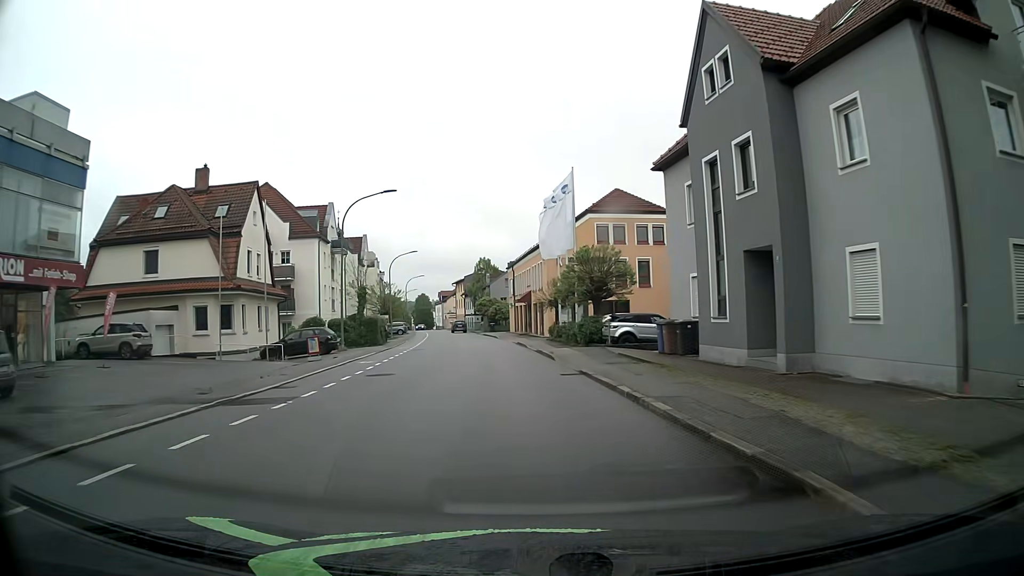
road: tertiary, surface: asphalt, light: Day
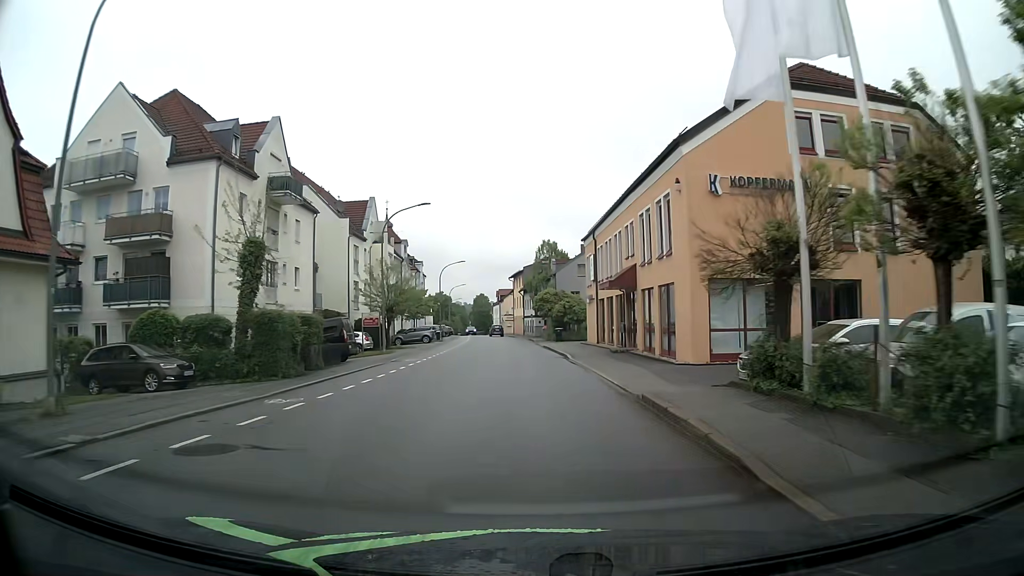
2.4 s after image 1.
(-1.1, +28.8) m; -5°
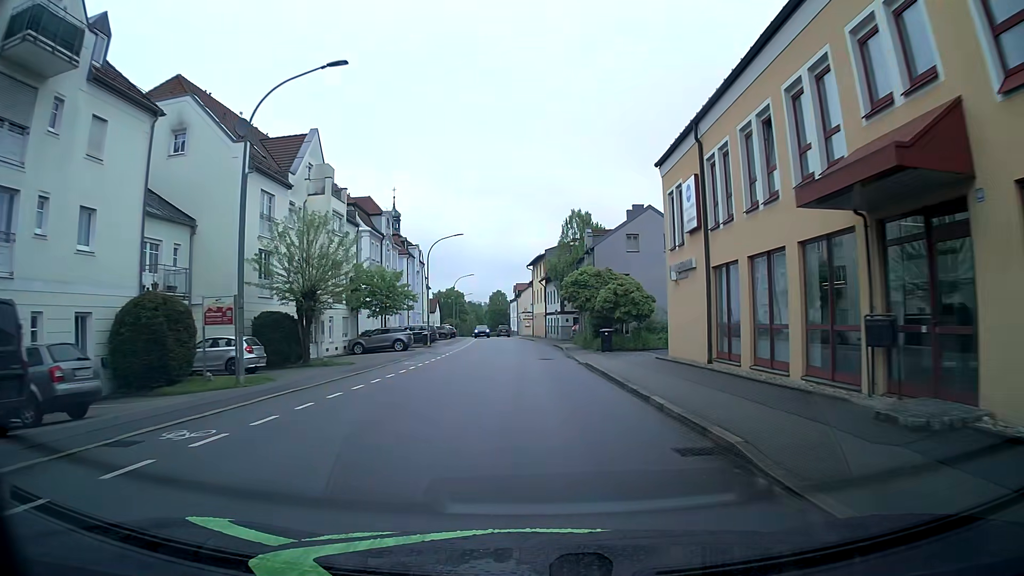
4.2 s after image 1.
(-0.4, +22.2) m; -3°
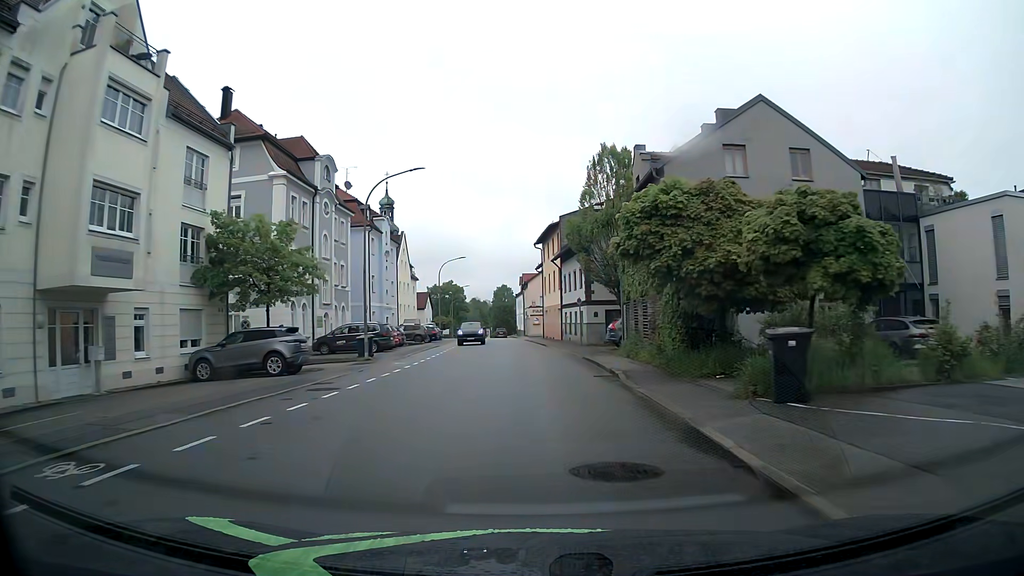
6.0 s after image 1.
(+0.1, +22.5) m; 0°
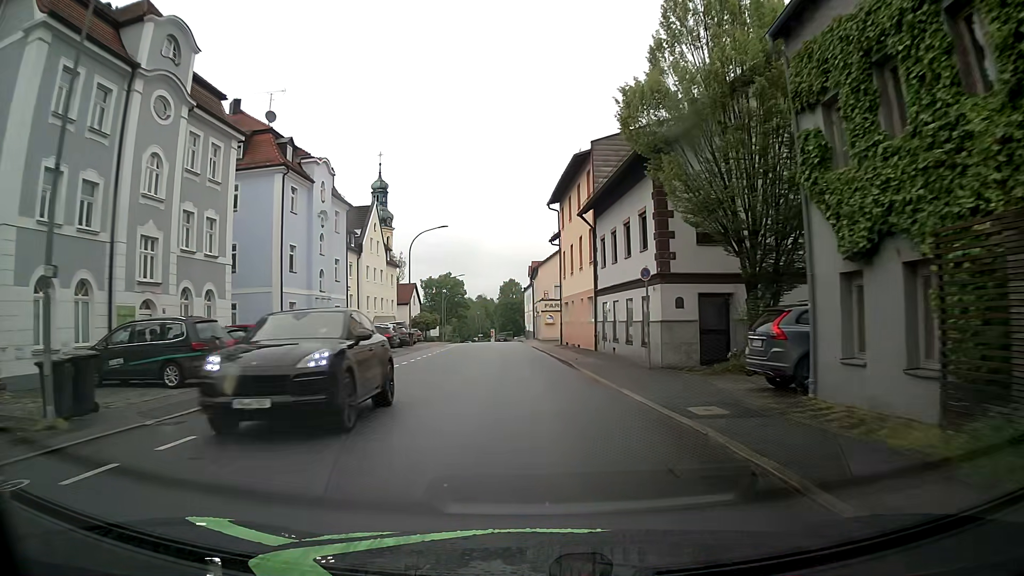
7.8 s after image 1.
(0.0, +22.7) m; -1°
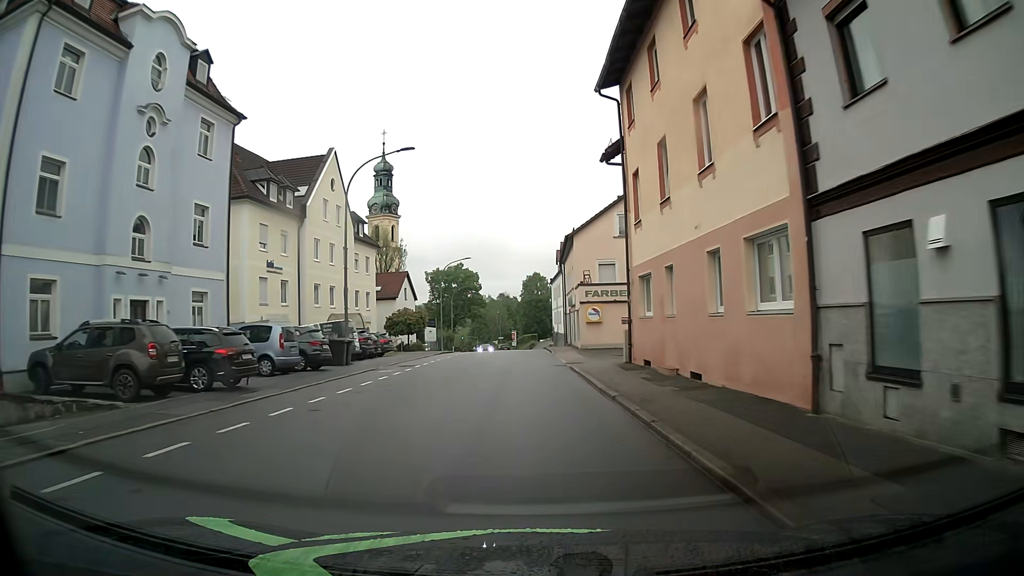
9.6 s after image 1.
(-0.5, +22.8) m; -3°
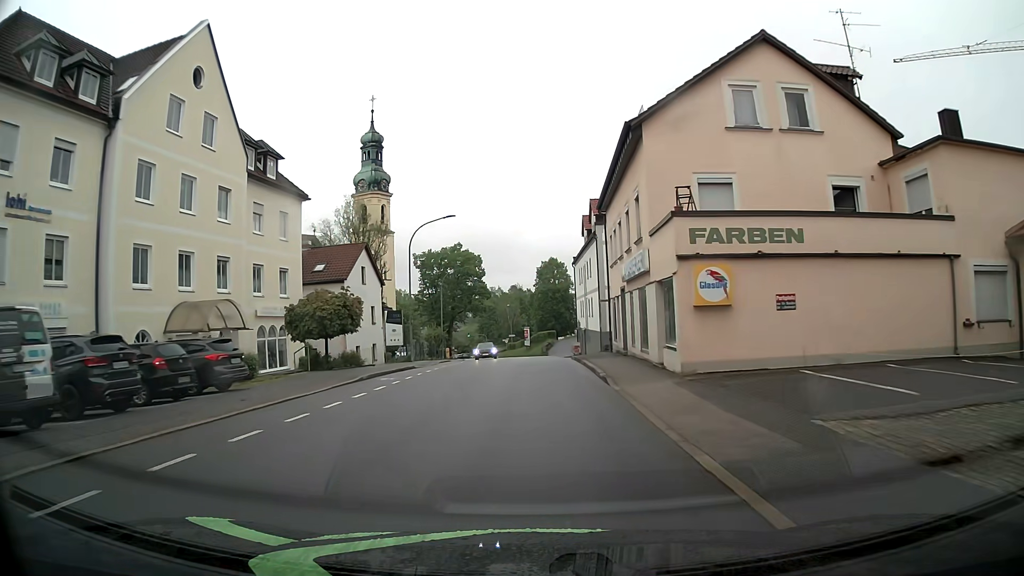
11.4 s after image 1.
(-0.2, +22.8) m; -1°
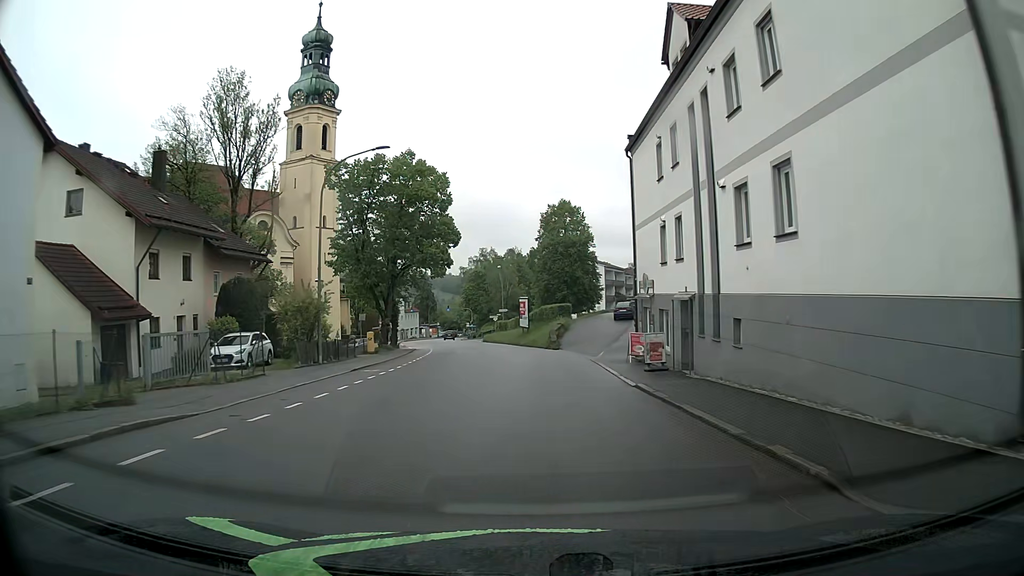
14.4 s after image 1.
(-0.3, +38.3) m; -1°
(0, +10) (0, +20) (0, +30) (-1, +40) (-2, +50) (-4, +60) (-5, +70) (-7, +79) (-9, +89) (-11, +99) m
